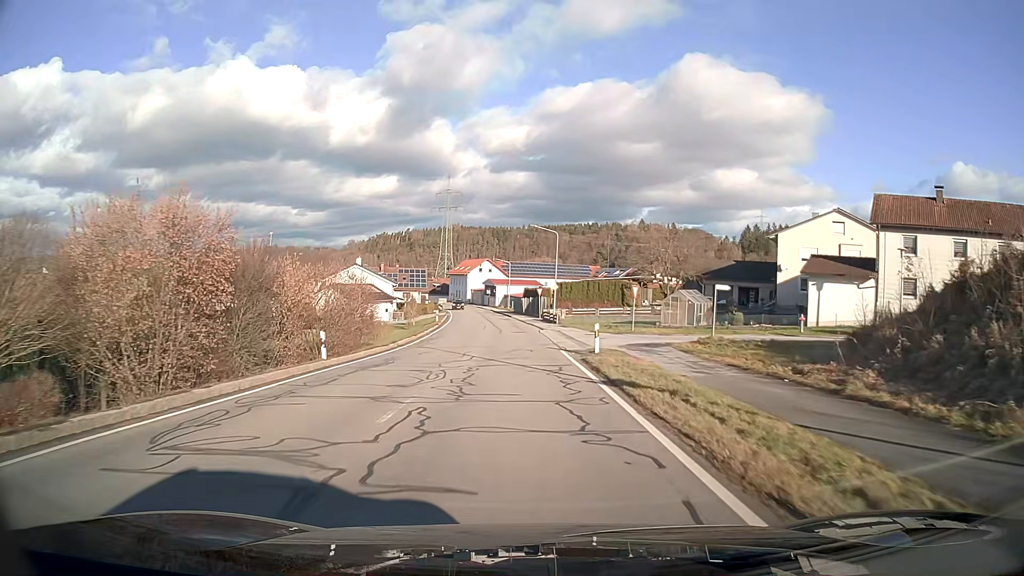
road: secondary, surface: asphalt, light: Day
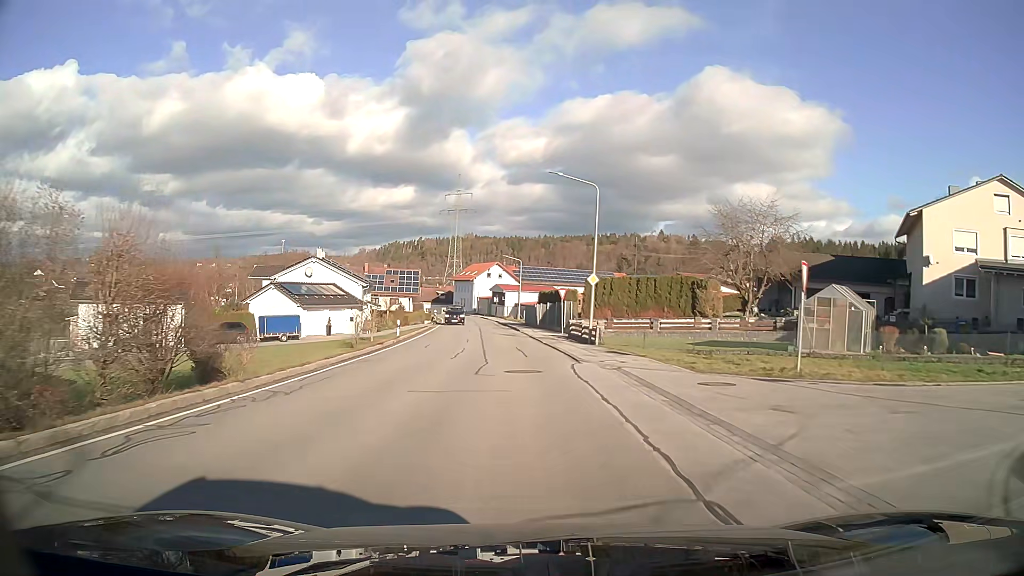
(-0.3, +22.8) m; -2°
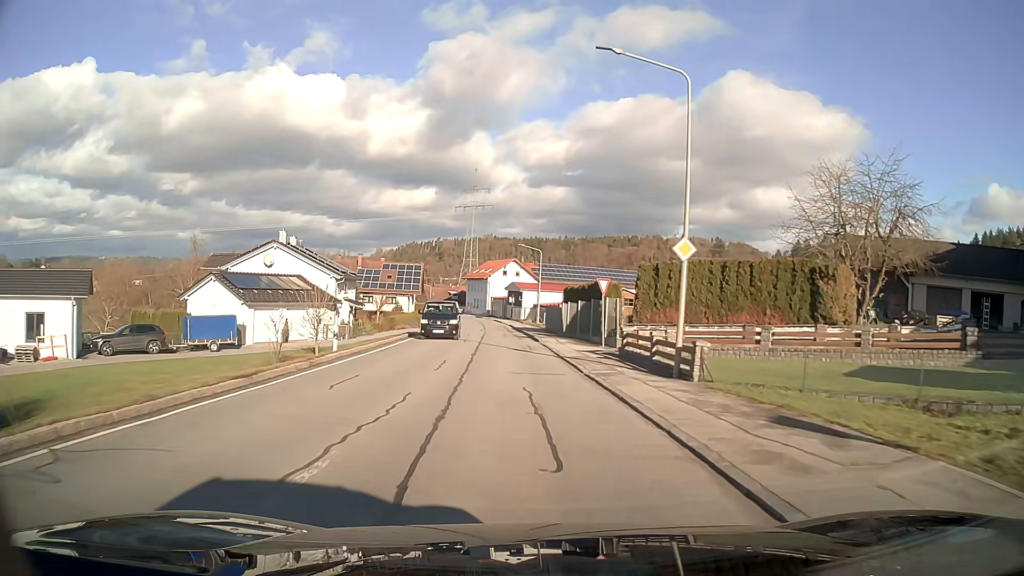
(-0.2, +15.1) m; -2°
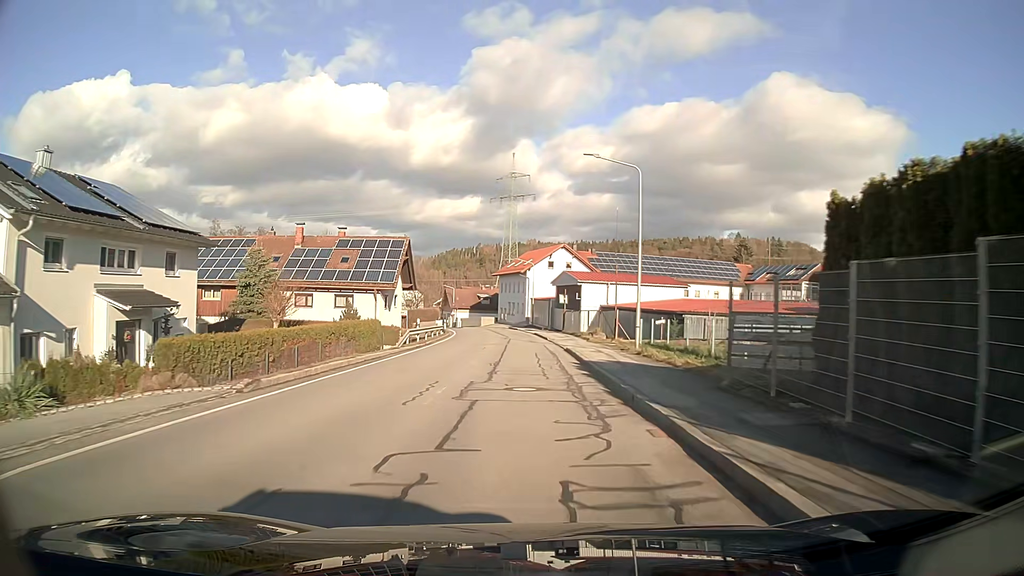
(-1.4, +38.2) m; -3°
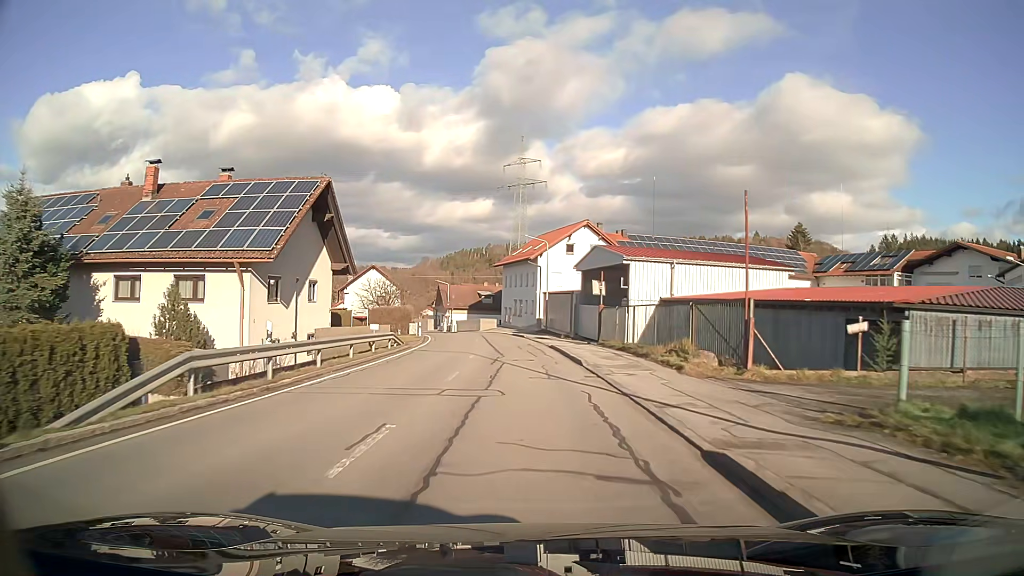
(-0.2, +23.0) m; -1°
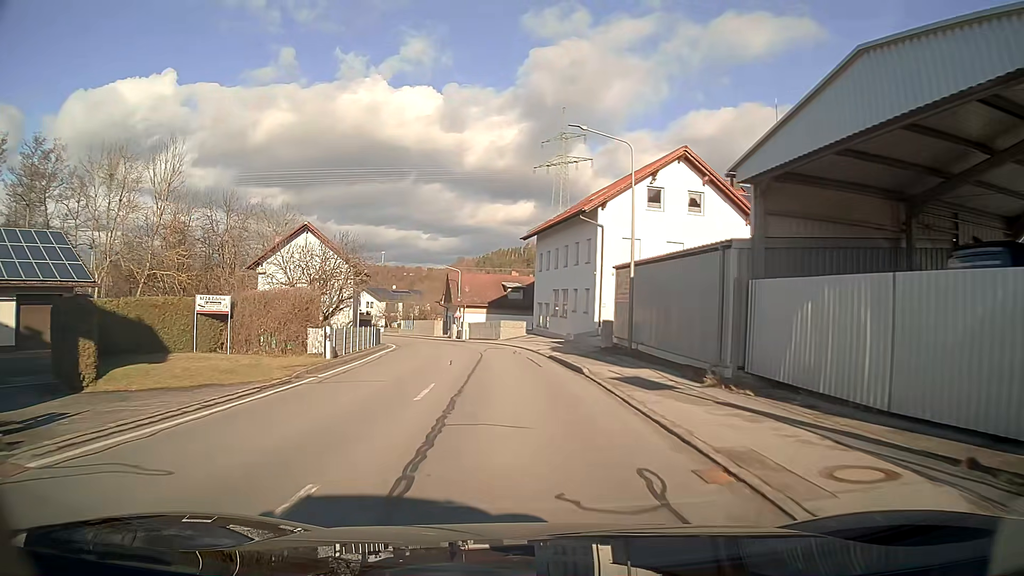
(-0.9, +30.5) m; -4°
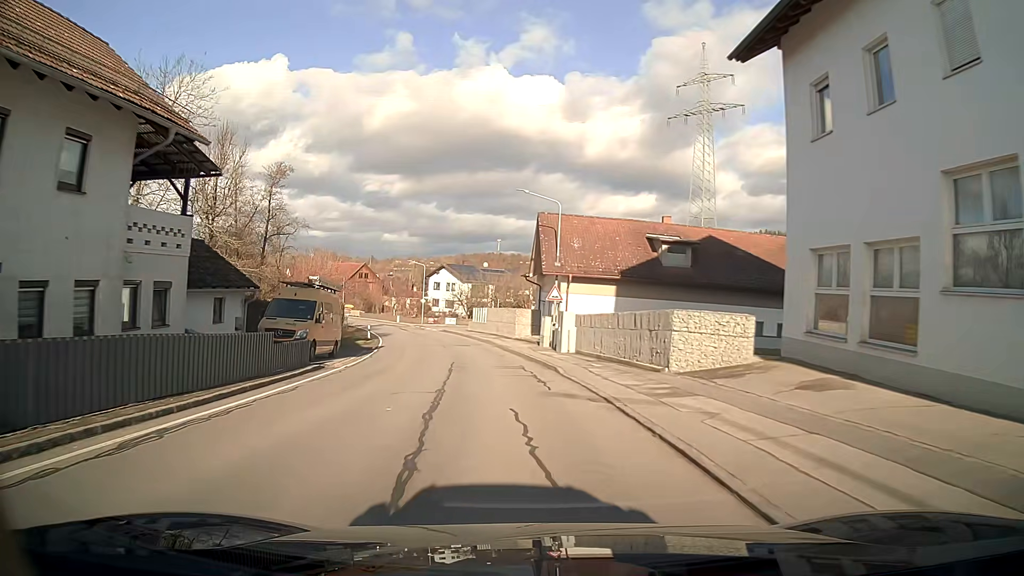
(-2.9, +37.9) m; -10°
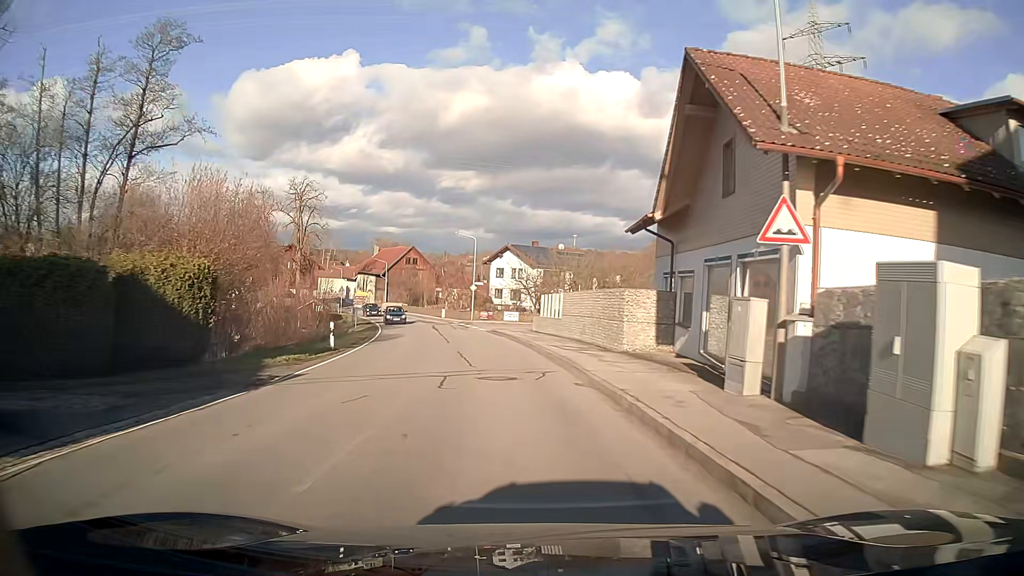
(-1.2, +23.2) m; -6°
(0, +10) (-1, +20) (-2, +30) (-4, +40) (-6, +49) (-9, +59) (-12, +69) (-16, +78) (-19, +87) (-23, +96) m
